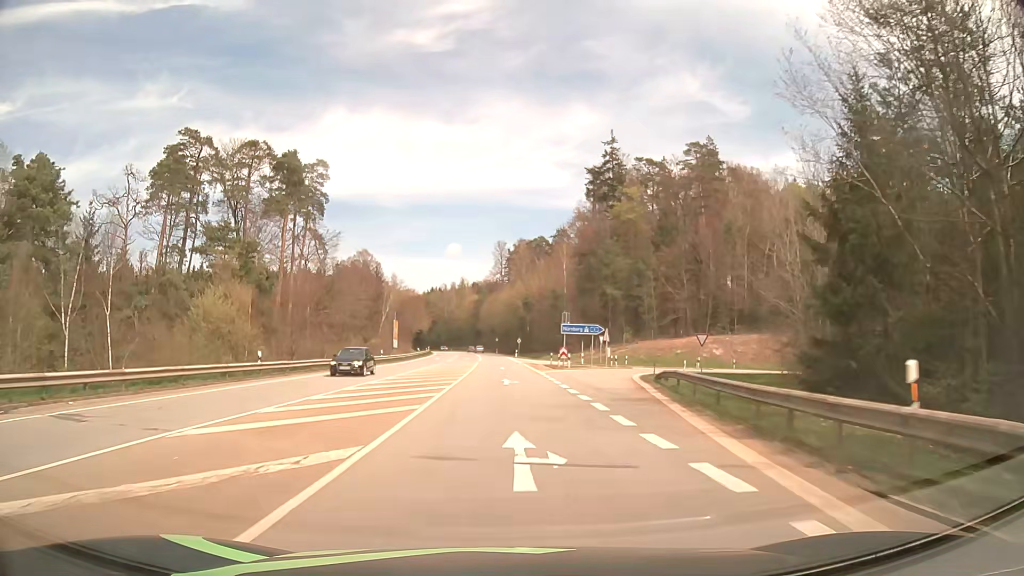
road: secondary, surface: asphalt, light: Day
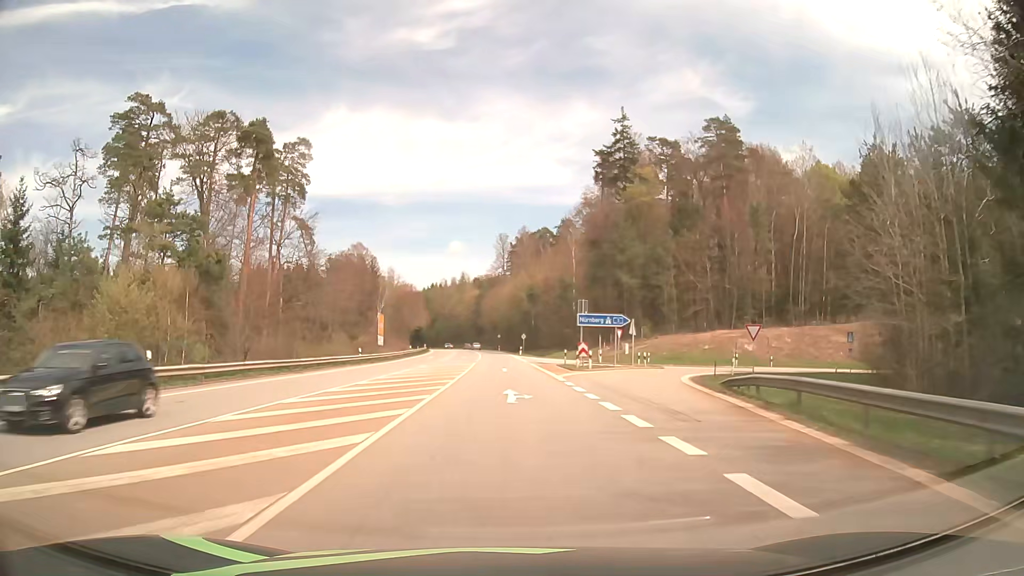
(0.0, +10.5) m; 0°
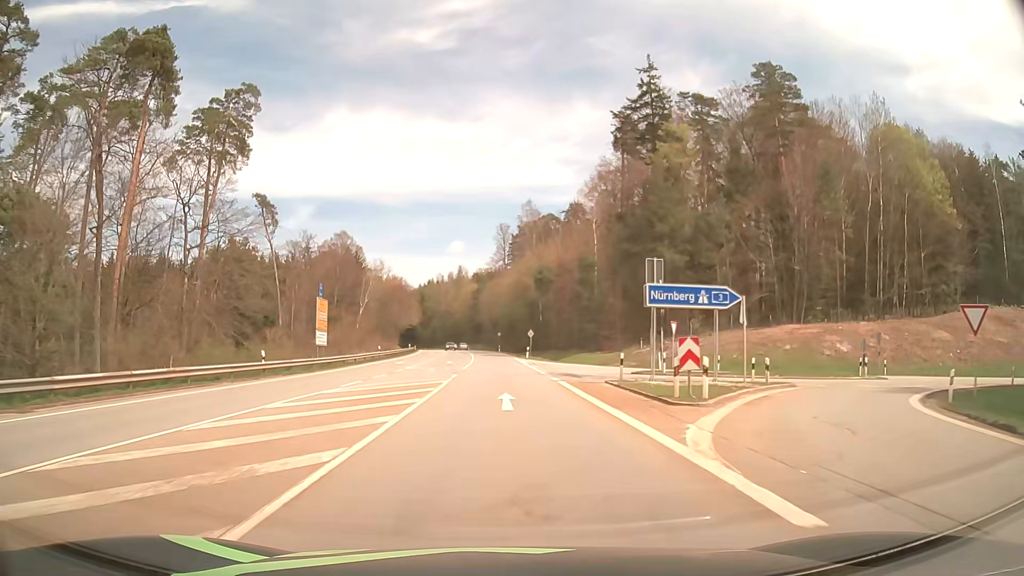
(0.0, +21.6) m; 0°
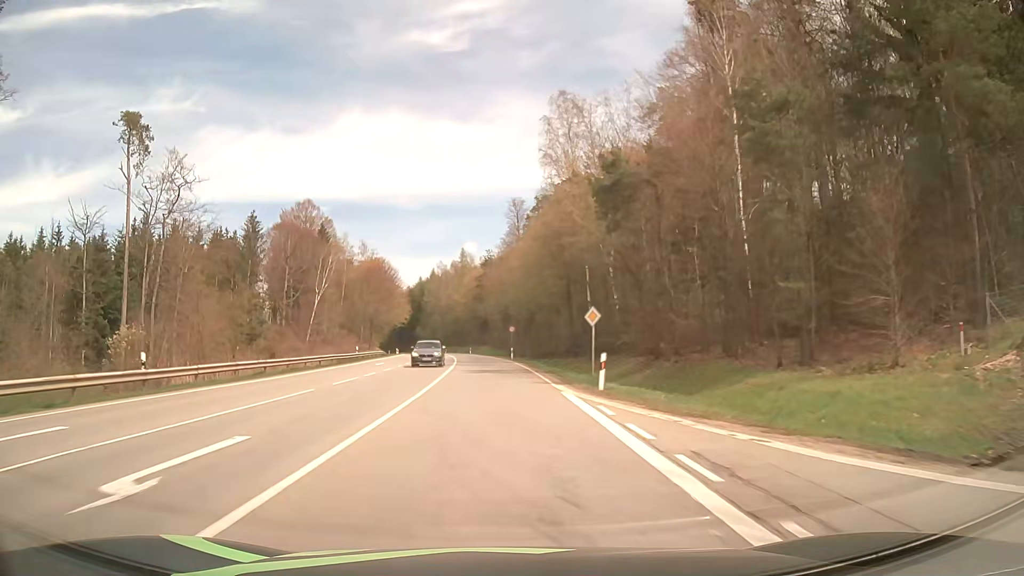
(-0.1, +43.4) m; -1°
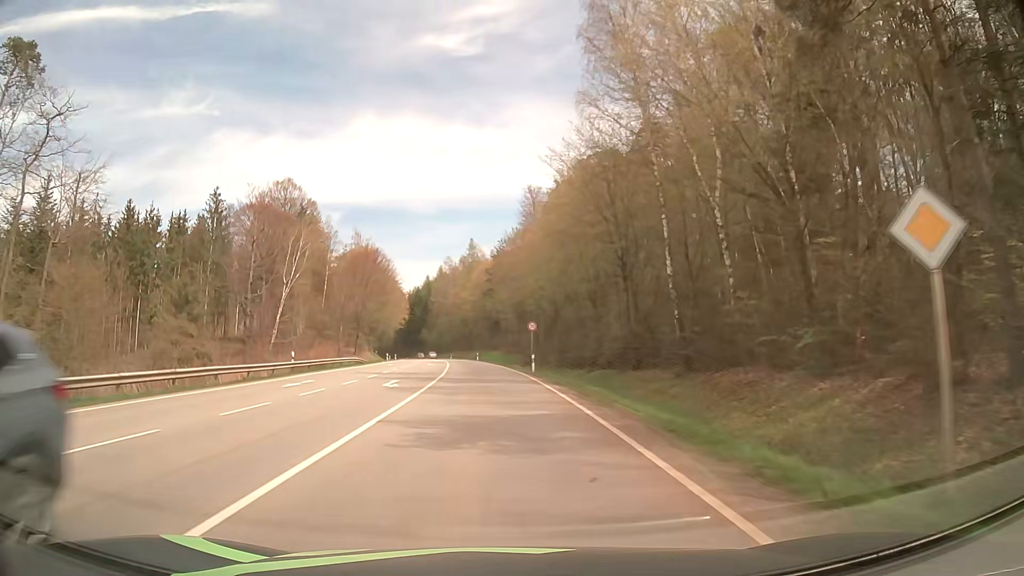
(-0.2, +21.6) m; -1°
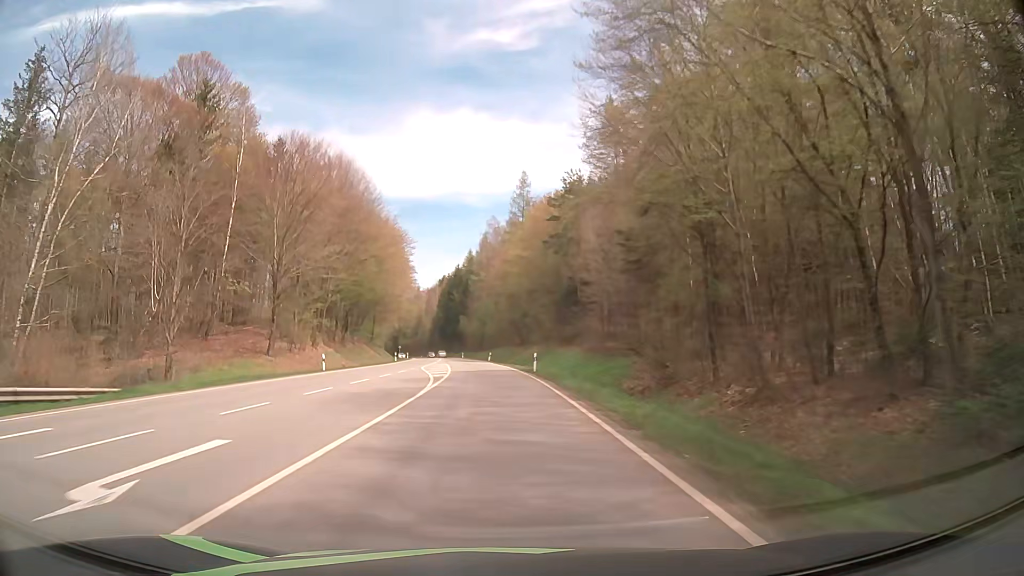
(-2.0, +54.3) m; -5°
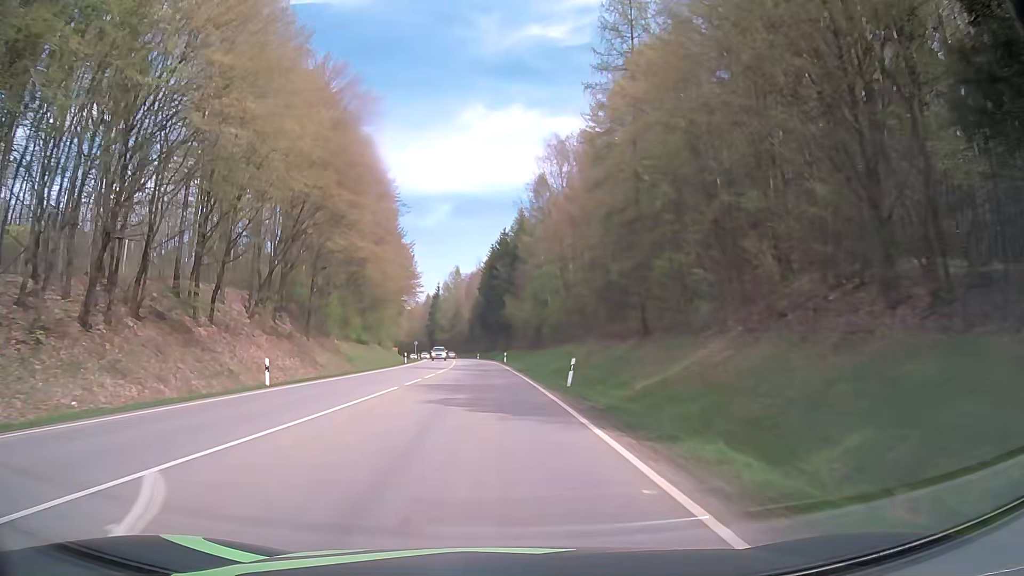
(-2.0, +55.3) m; -4°
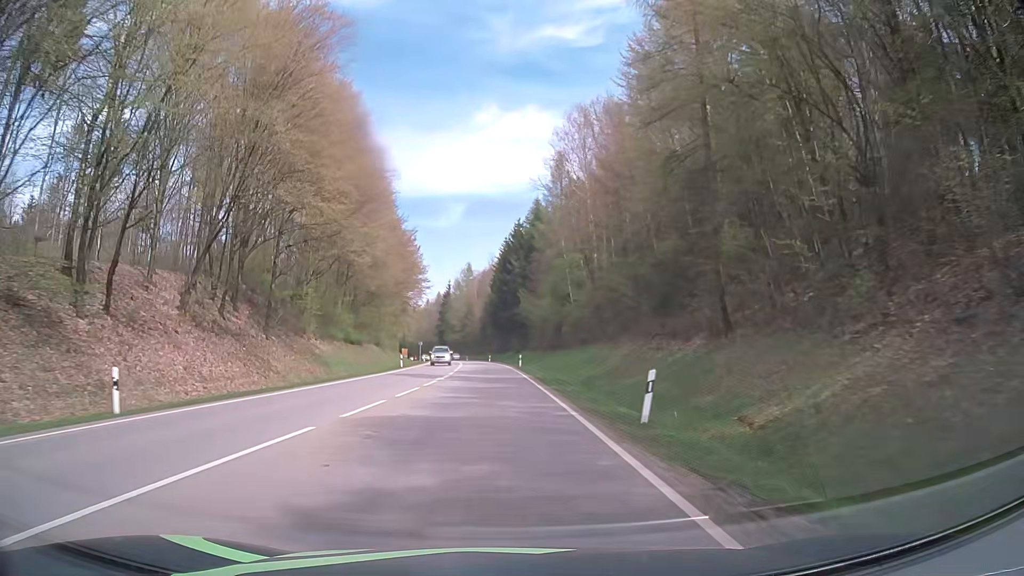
(-0.1, +11.2) m; -1°
(0, +10) (0, +20) (-1, +30) (-1, +40) (-2, +50) (-2, +60) (-3, +70) (-4, +80) (-5, +90) (-6, +100) m
